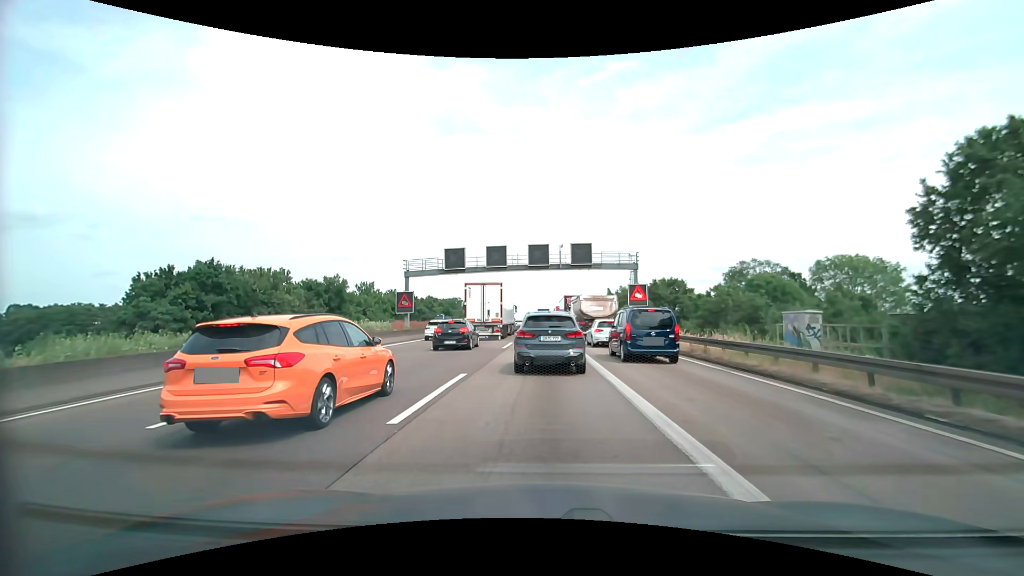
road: motorway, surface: asphalt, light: Day
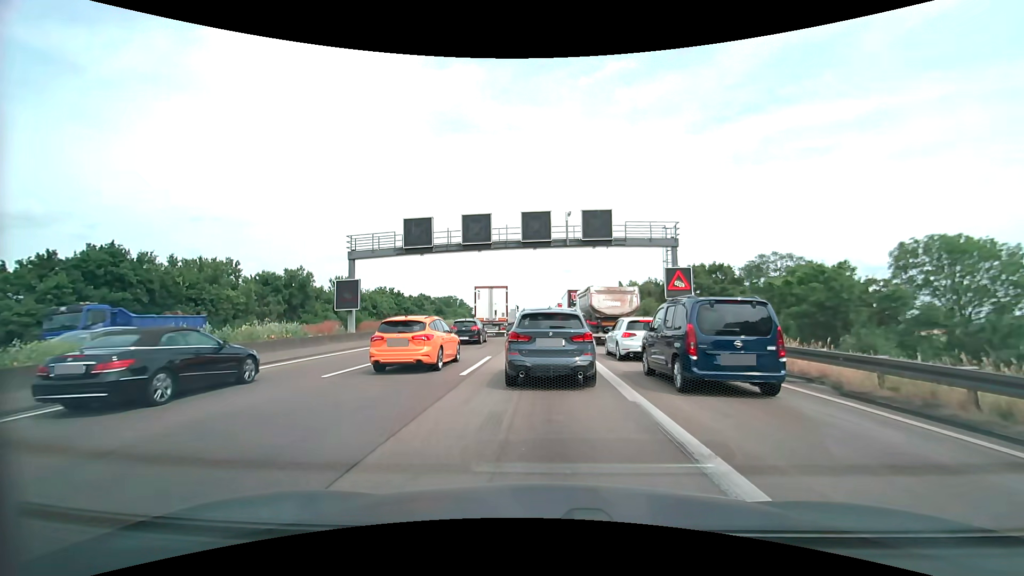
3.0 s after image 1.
(0.0, +12.3) m; 0°
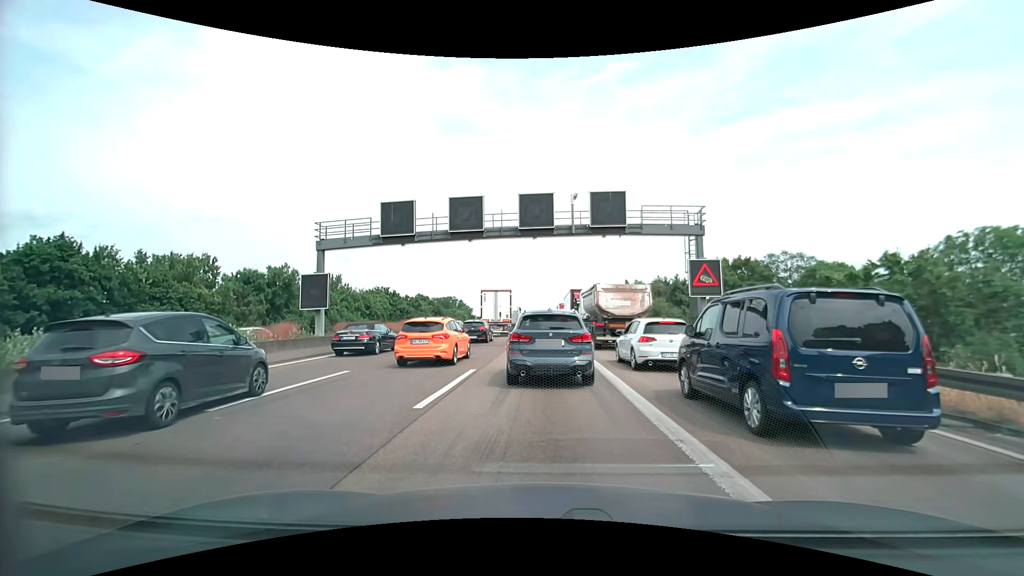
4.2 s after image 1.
(0.0, +4.5) m; 0°
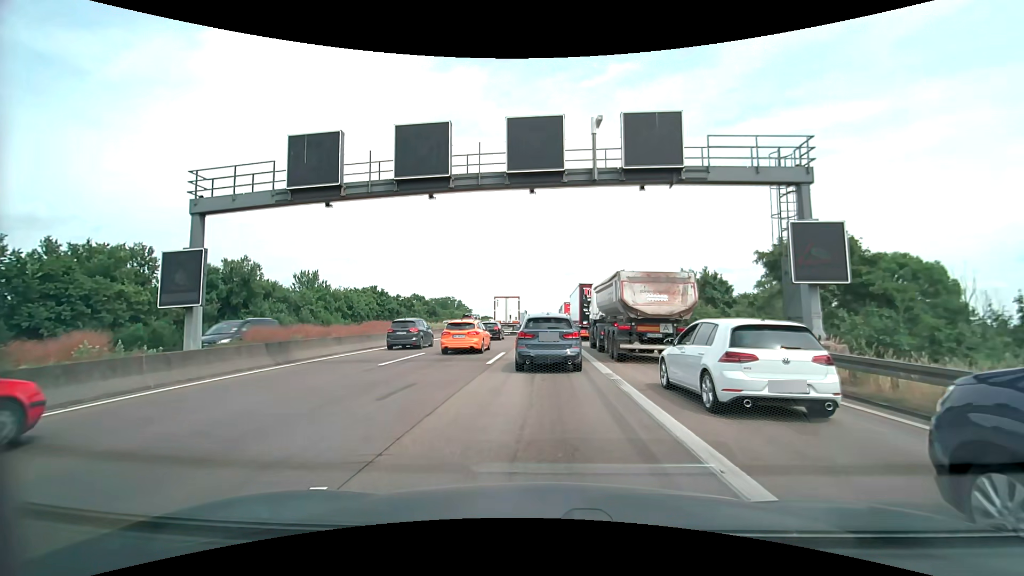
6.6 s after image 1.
(0.0, +9.7) m; 0°
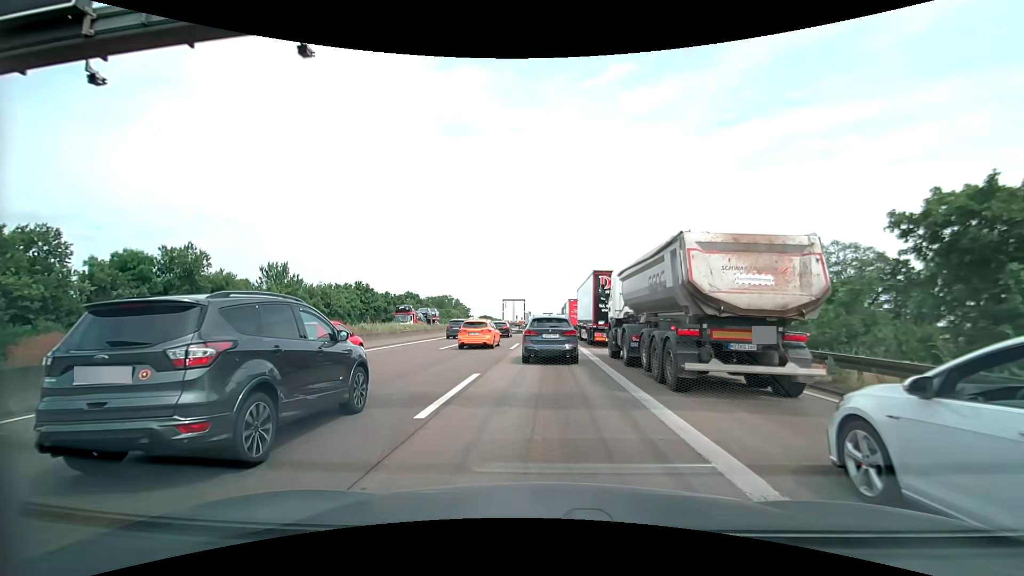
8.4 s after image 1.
(-0.1, +9.5) m; 0°
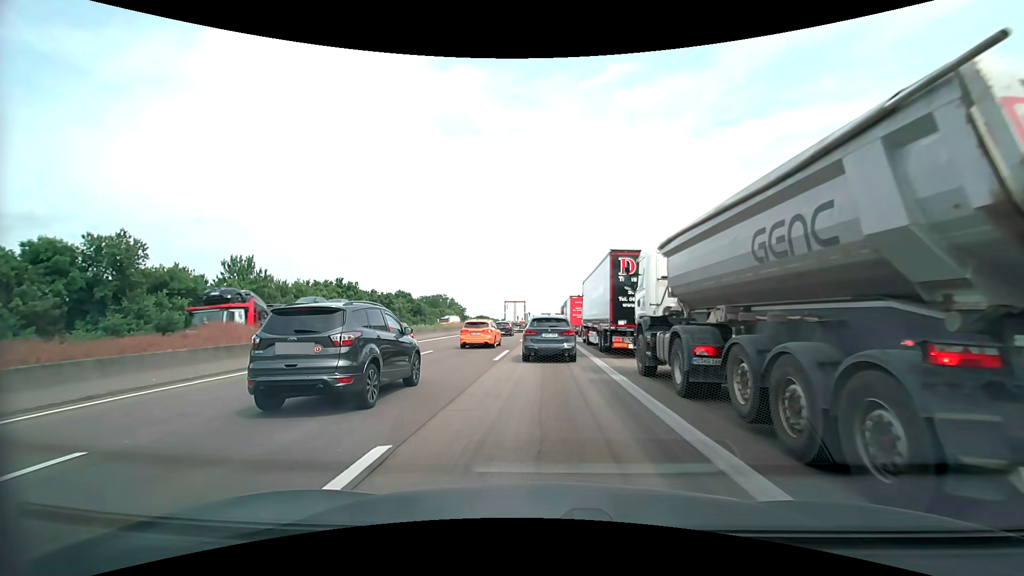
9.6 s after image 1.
(0.0, +7.5) m; 0°
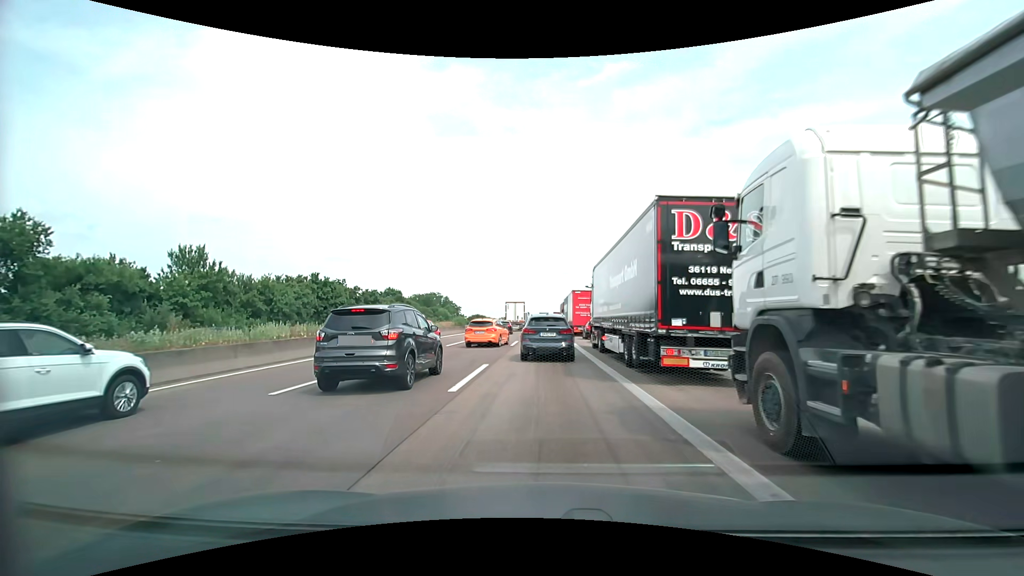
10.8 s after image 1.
(+0.1, +8.0) m; 0°
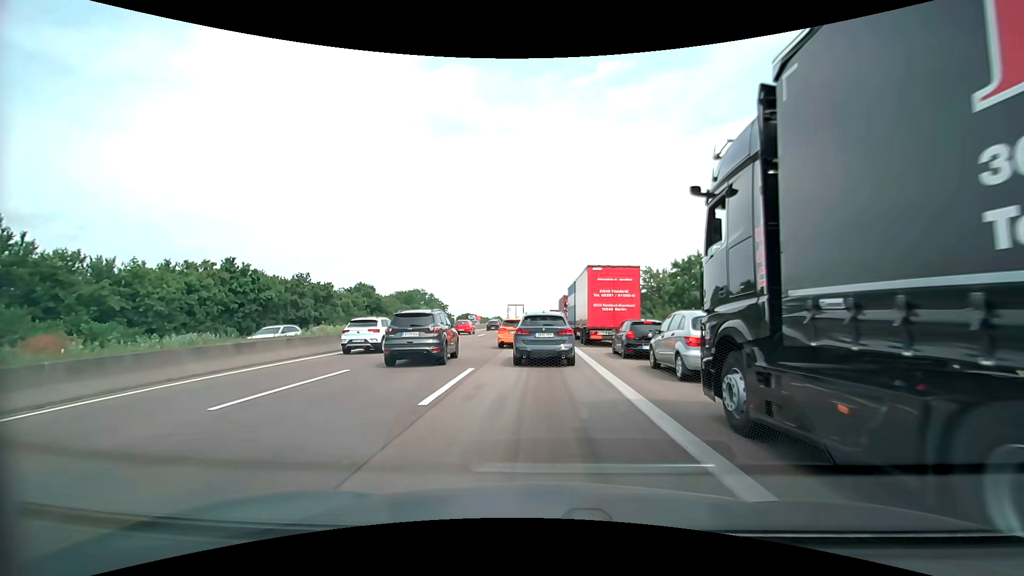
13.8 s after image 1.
(+0.2, +19.4) m; 0°
(0, +10) (0, +20) (0, +30) (0, +40) (0, +50) (0, +60) (0, +70) (0, +80) (0, +90) (0, +100) m
